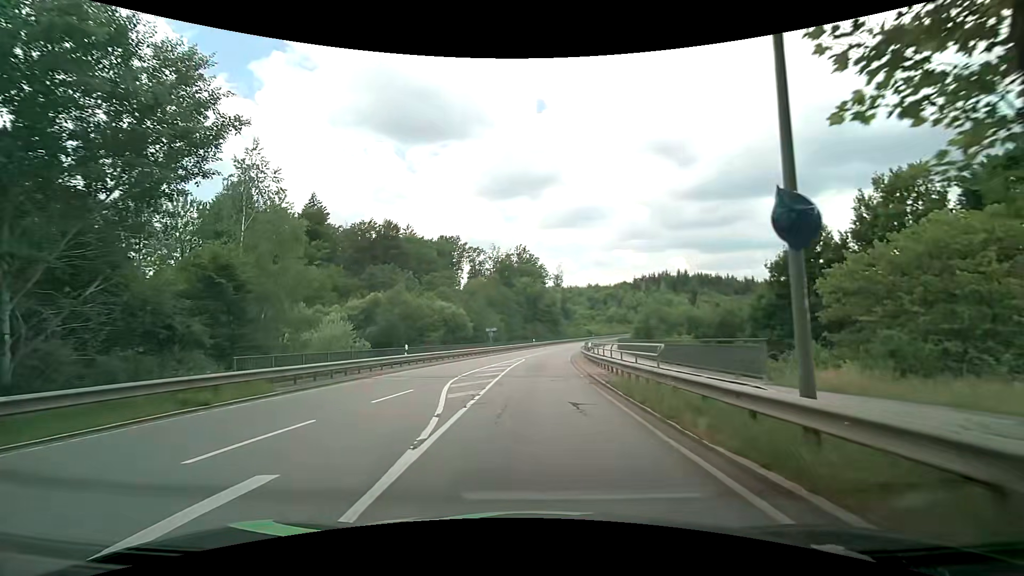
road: secondary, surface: asphalt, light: Day
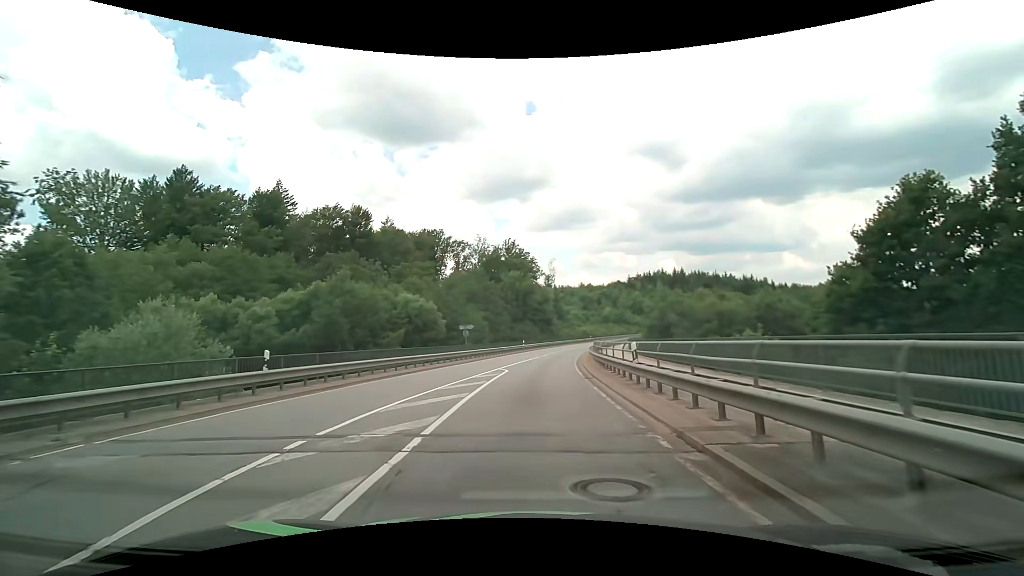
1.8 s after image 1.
(+0.1, +14.0) m; +1°
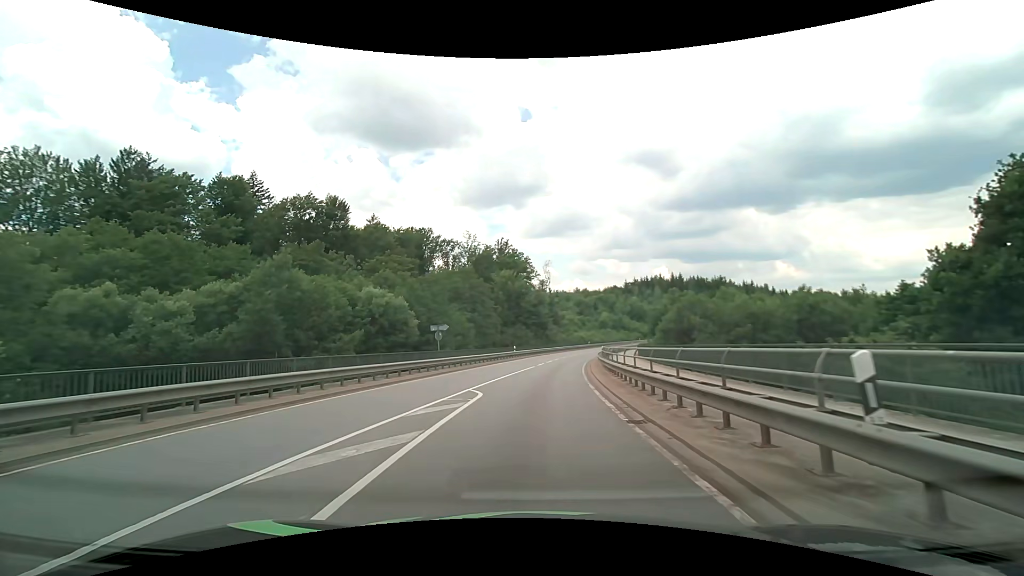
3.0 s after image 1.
(0.0, +9.6) m; +1°
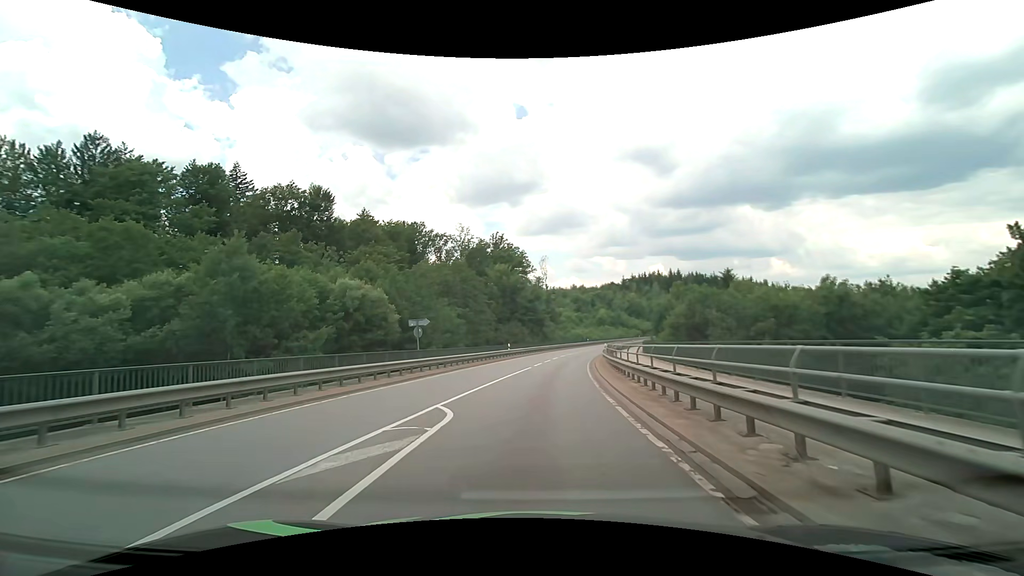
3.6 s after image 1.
(0.0, +4.8) m; 0°
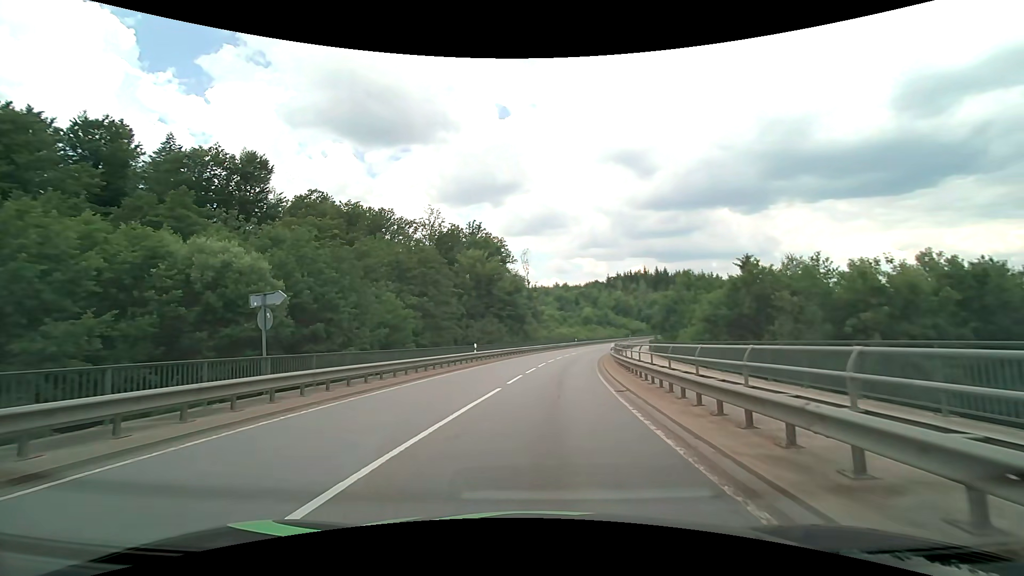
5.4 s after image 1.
(+0.2, +14.2) m; +2°
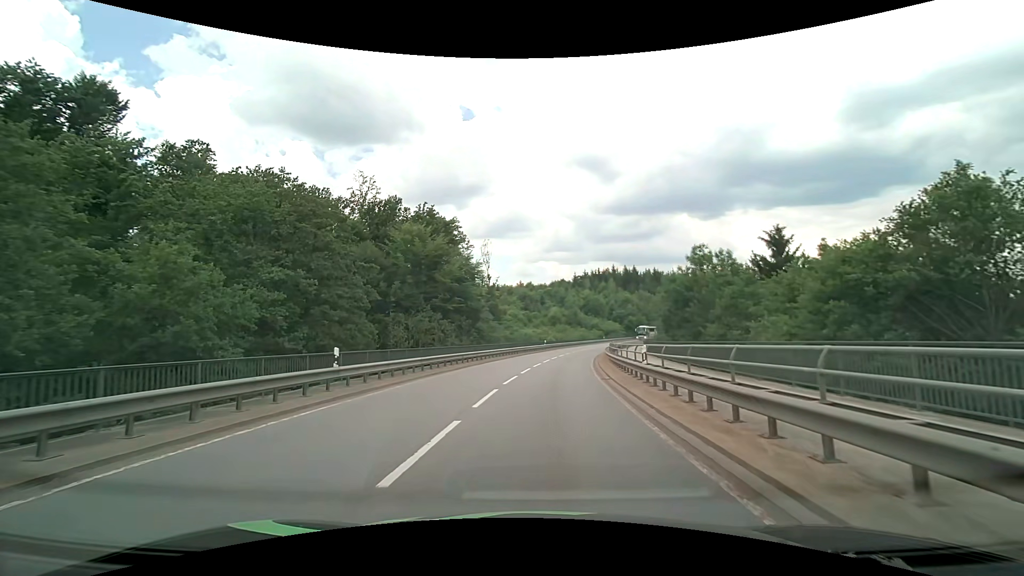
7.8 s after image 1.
(+0.7, +18.3) m; +4°
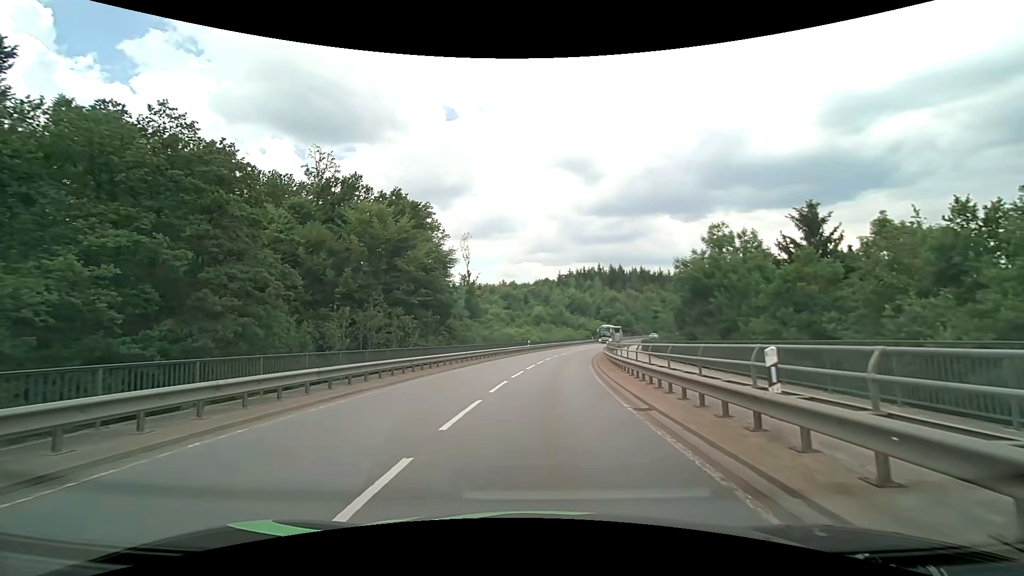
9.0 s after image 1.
(+0.2, +9.0) m; +2°
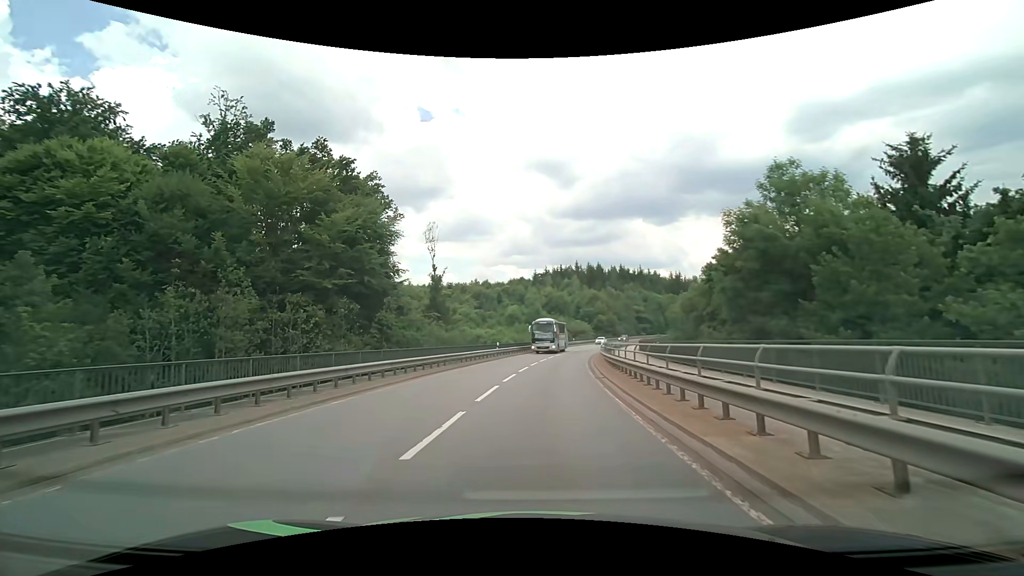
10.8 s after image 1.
(+0.4, +13.8) m; +3°
(0, +10) (+1, +20) (+2, +30) (+3, +40) (+4, +50) (+6, +60) (+8, +69) (+10, +79) (+13, +89) (+16, +98) m
